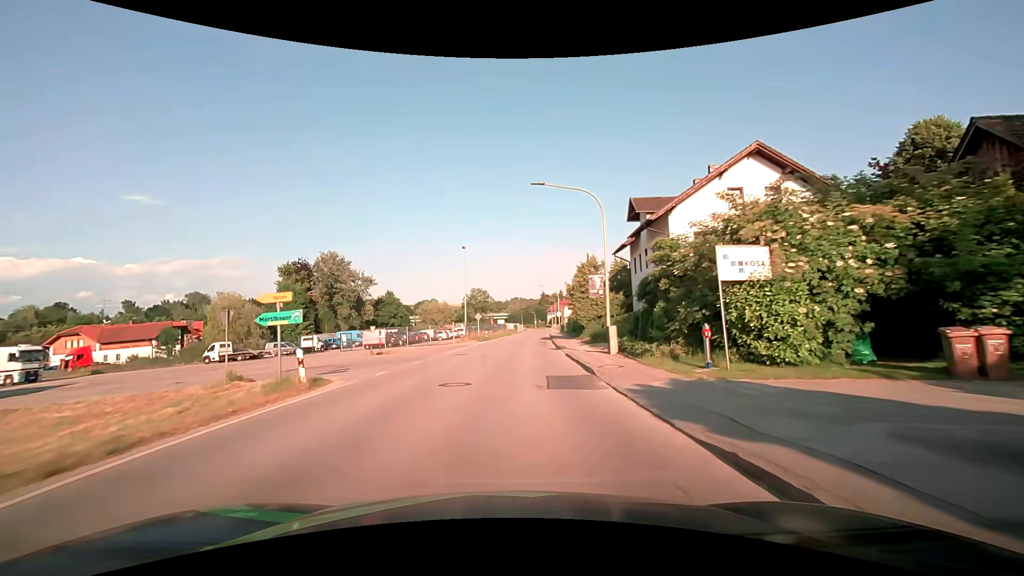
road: secondary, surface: asphalt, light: Day
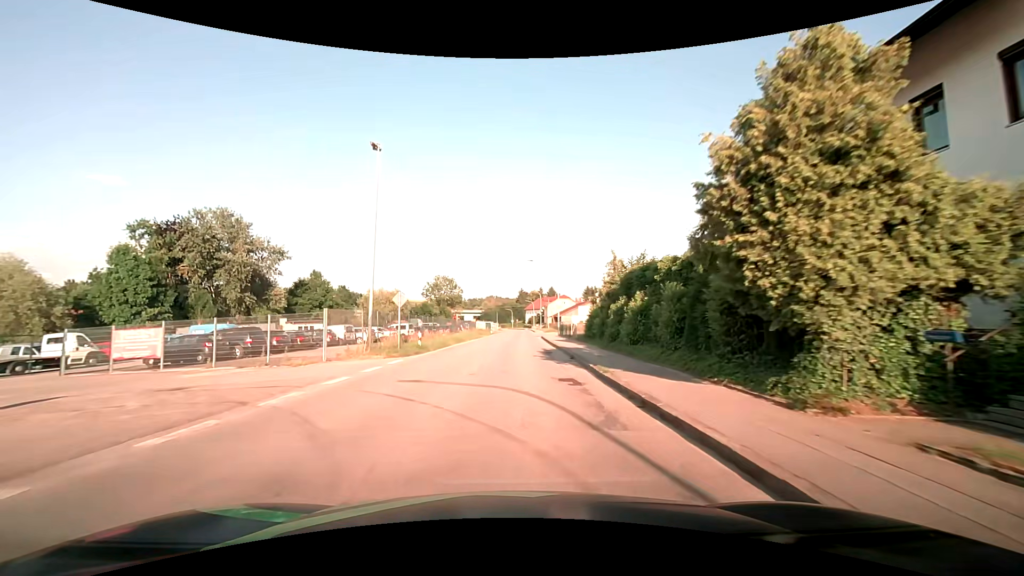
(+0.9, +30.4) m; +3°
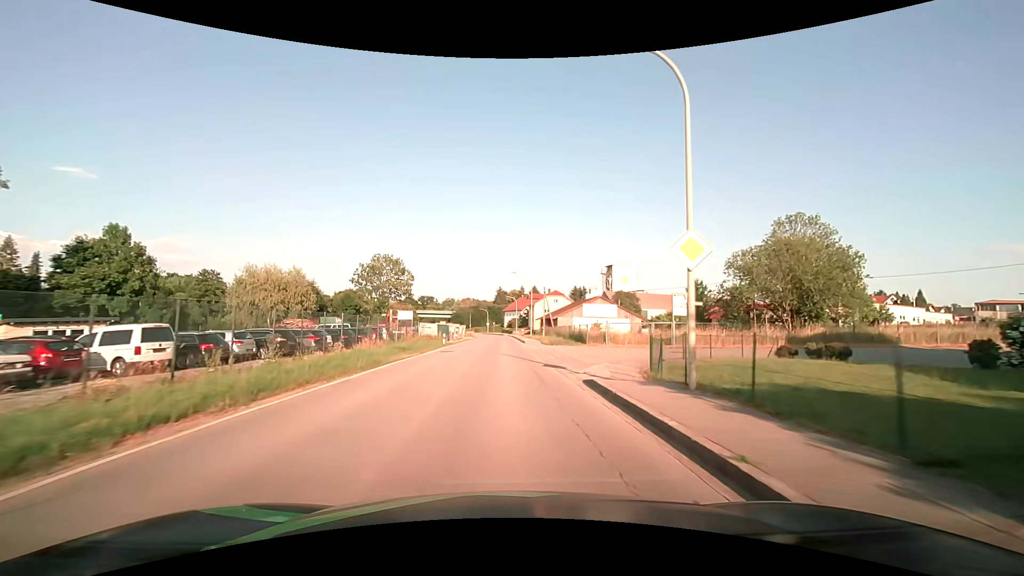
(+0.7, +37.9) m; +2°
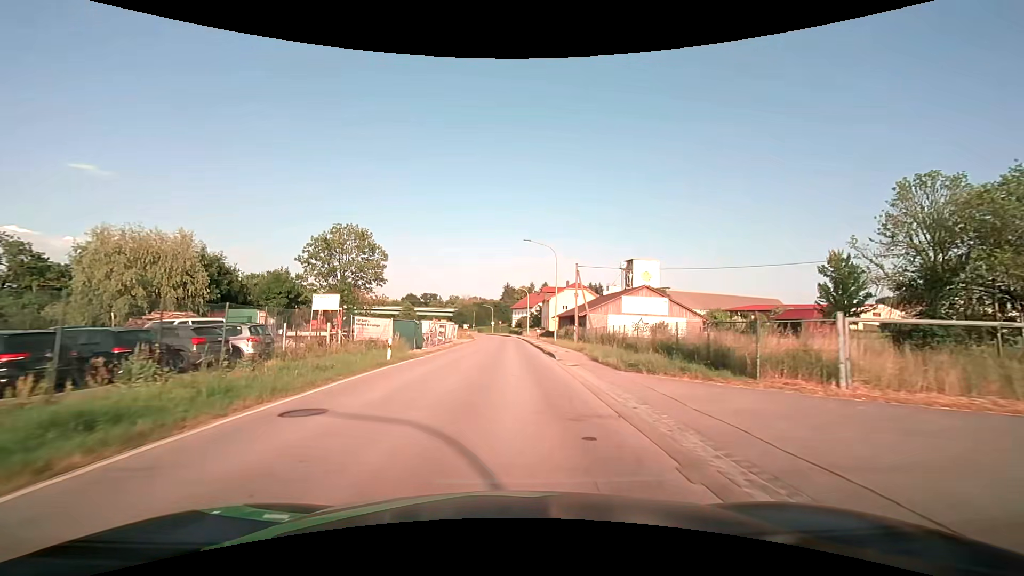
(-0.1, +22.9) m; -1°
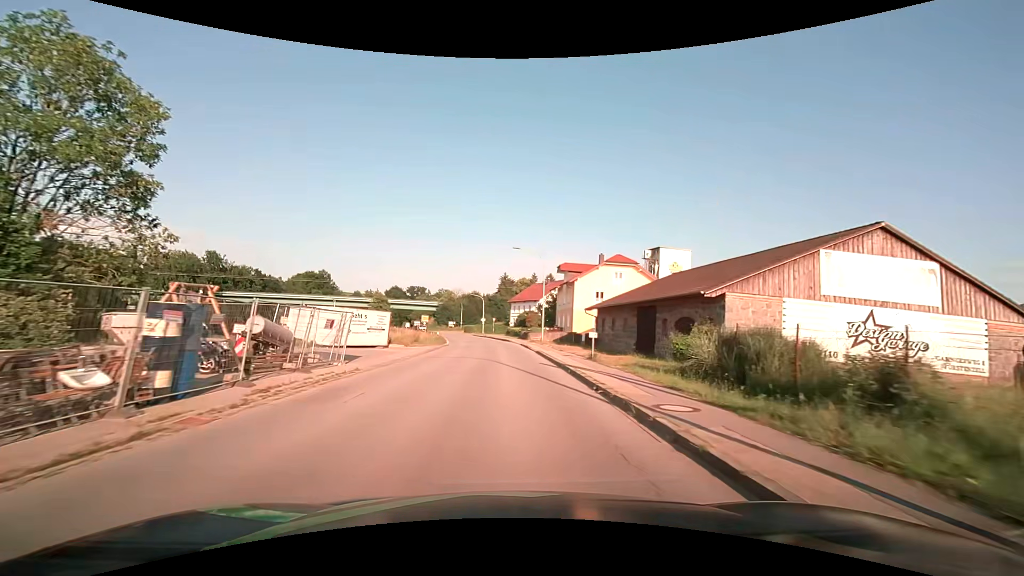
(+0.2, +38.1) m; +1°
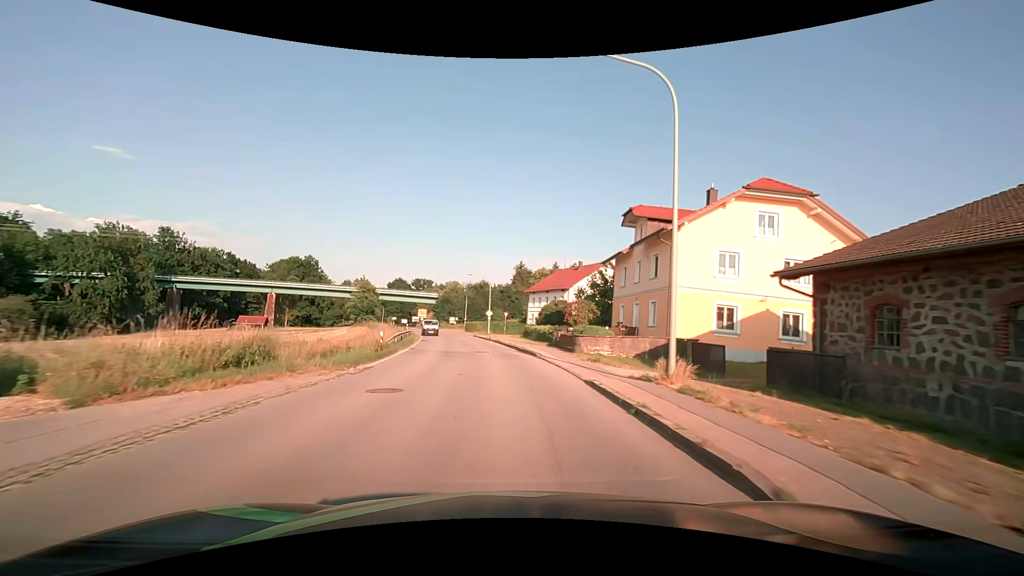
(-0.5, +30.6) m; -2°
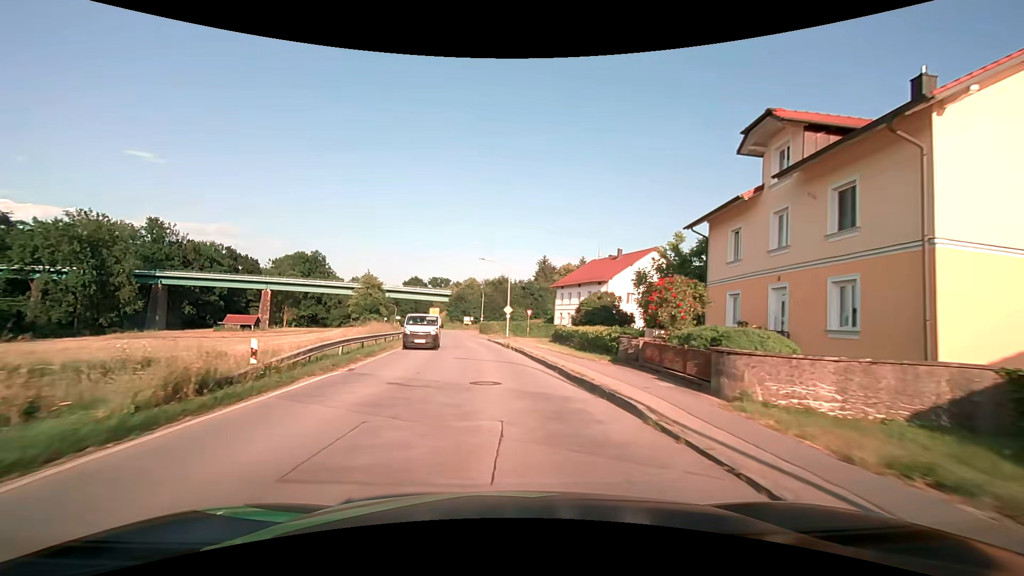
(-0.3, +15.3) m; -2°
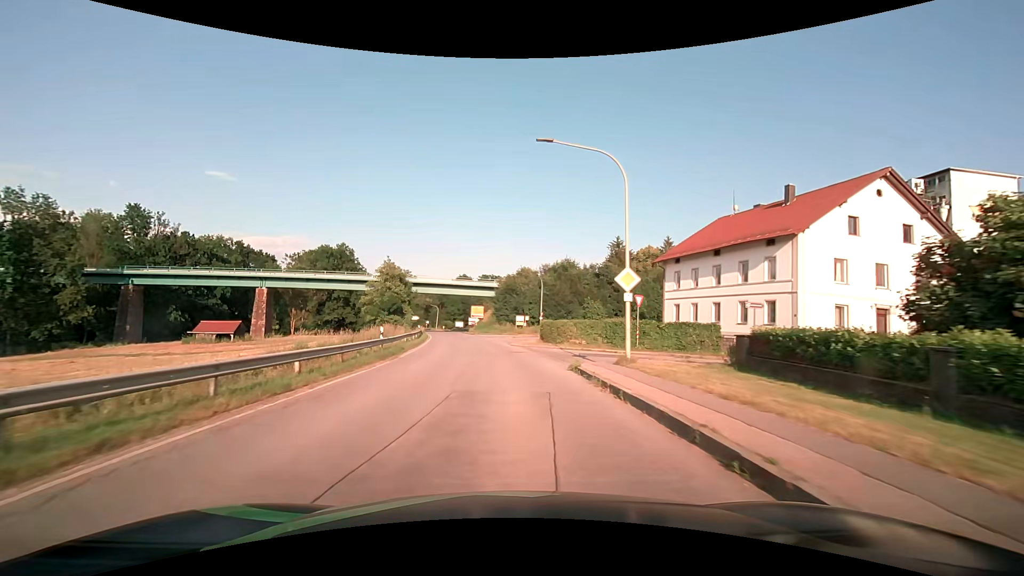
(-1.8, +30.6) m; -7°
(0, +10) (0, +20) (-1, +30) (-2, +40) (-3, +50) (-4, +60) (-6, +70) (-8, +80) (-9, +89) (-11, +99) m
